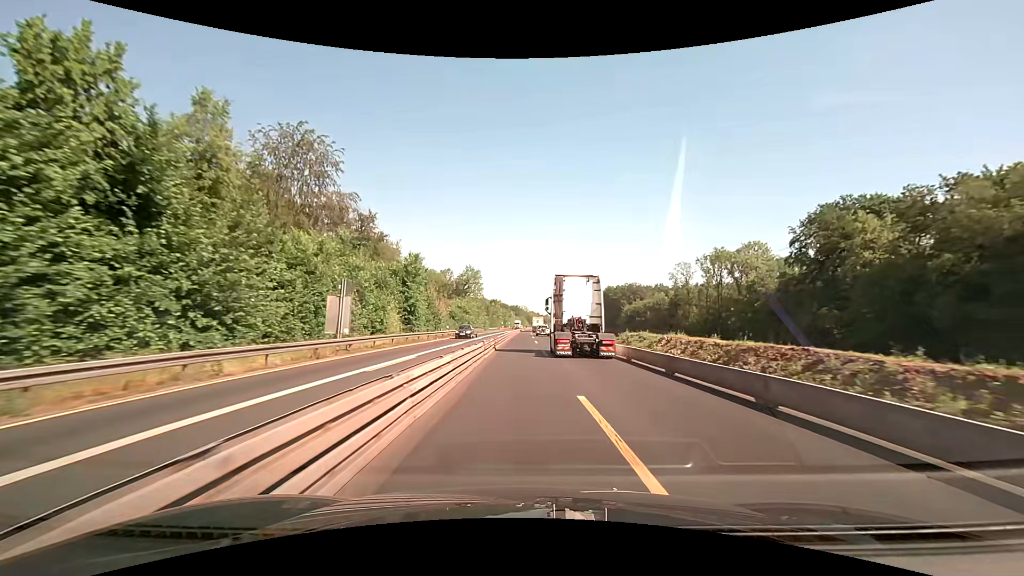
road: motorway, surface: concrete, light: Day
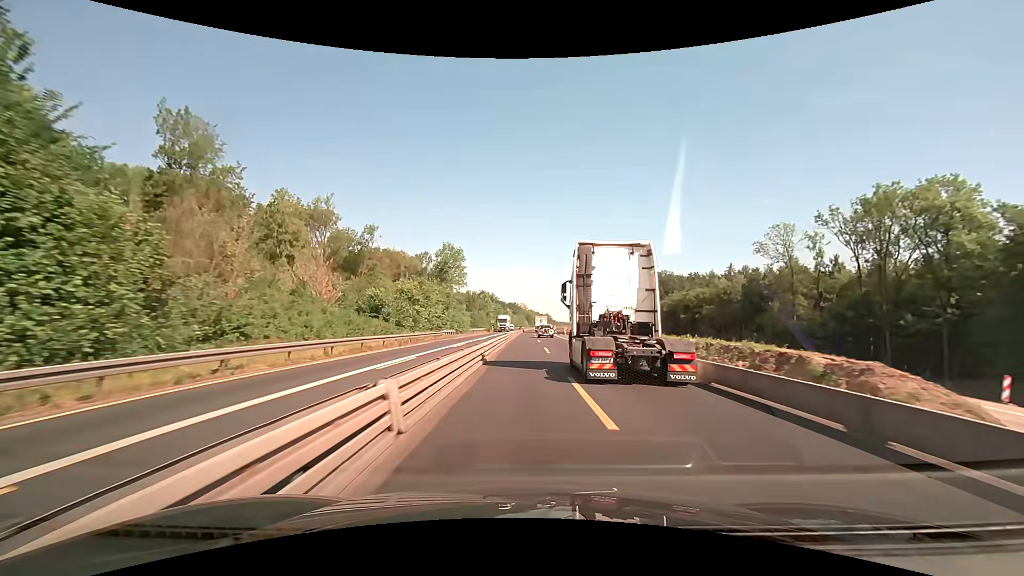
(+0.2, +50.8) m; 0°
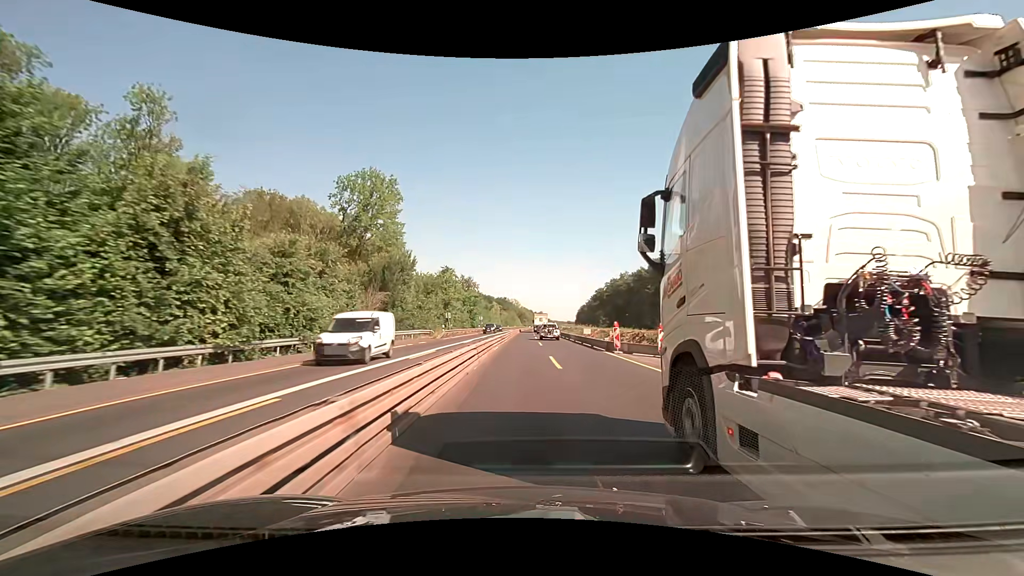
(+0.6, +63.7) m; +1°
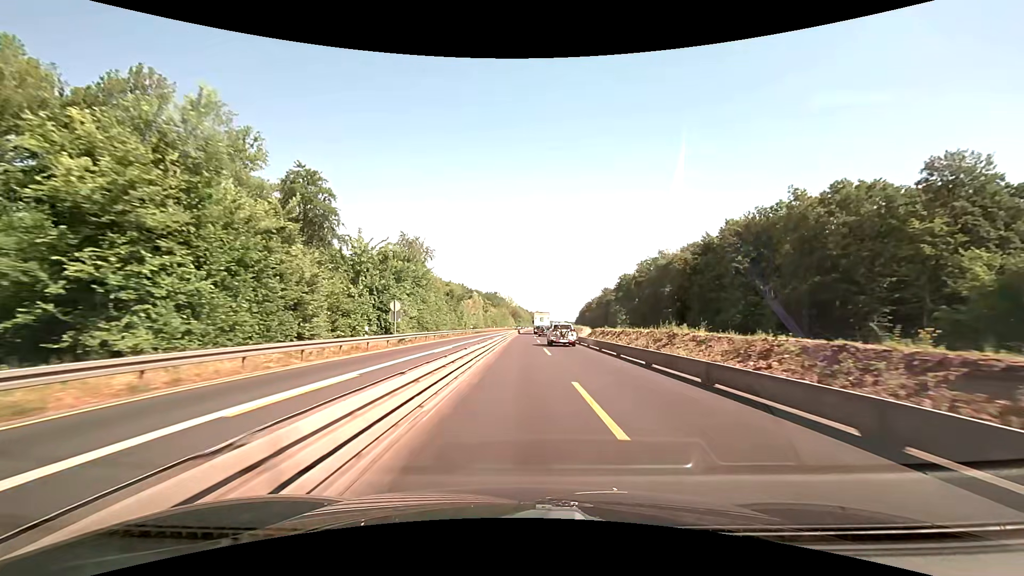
(+0.2, +63.5) m; +1°
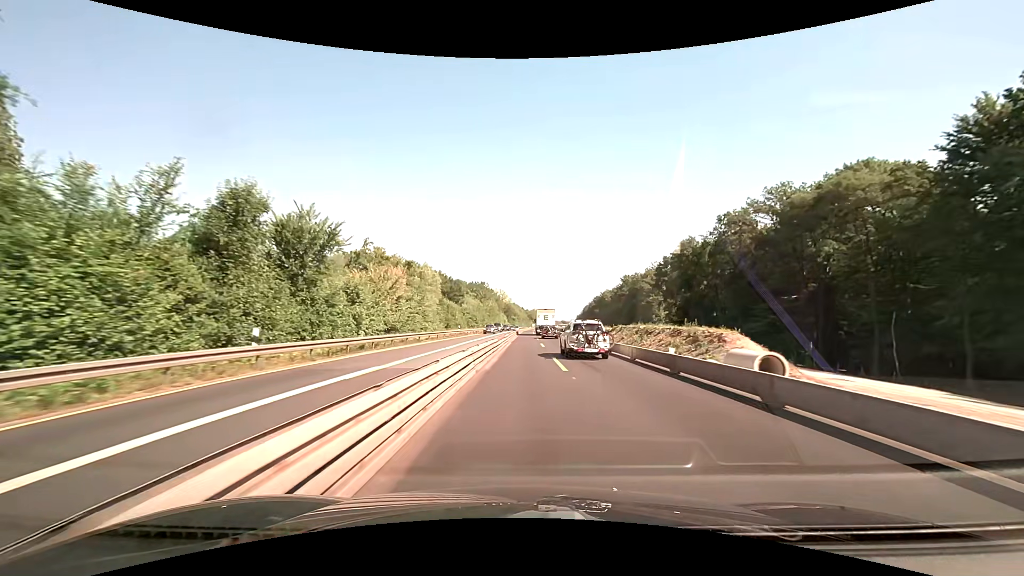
(+0.2, +63.5) m; 0°
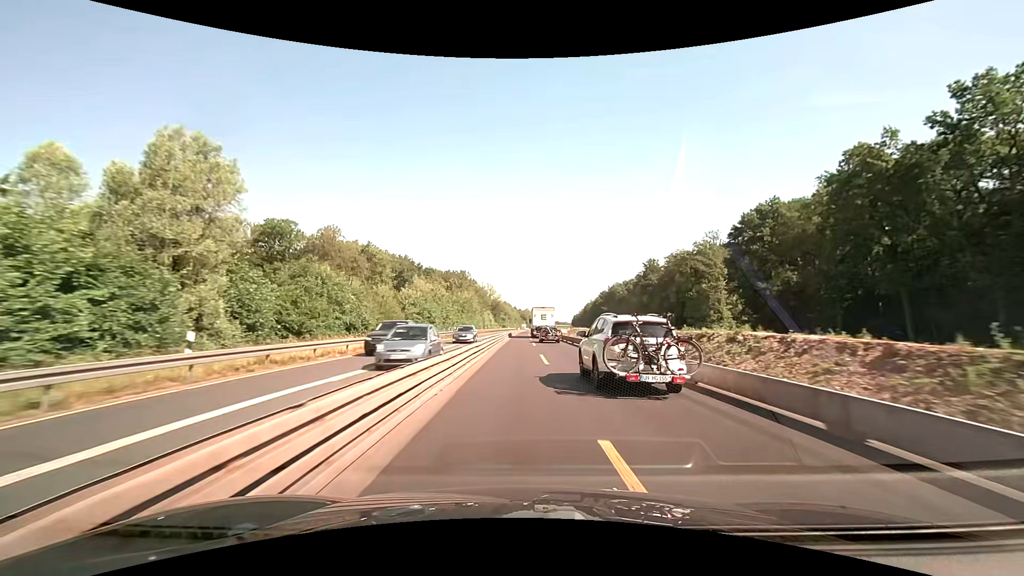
(+0.6, +50.8) m; +1°
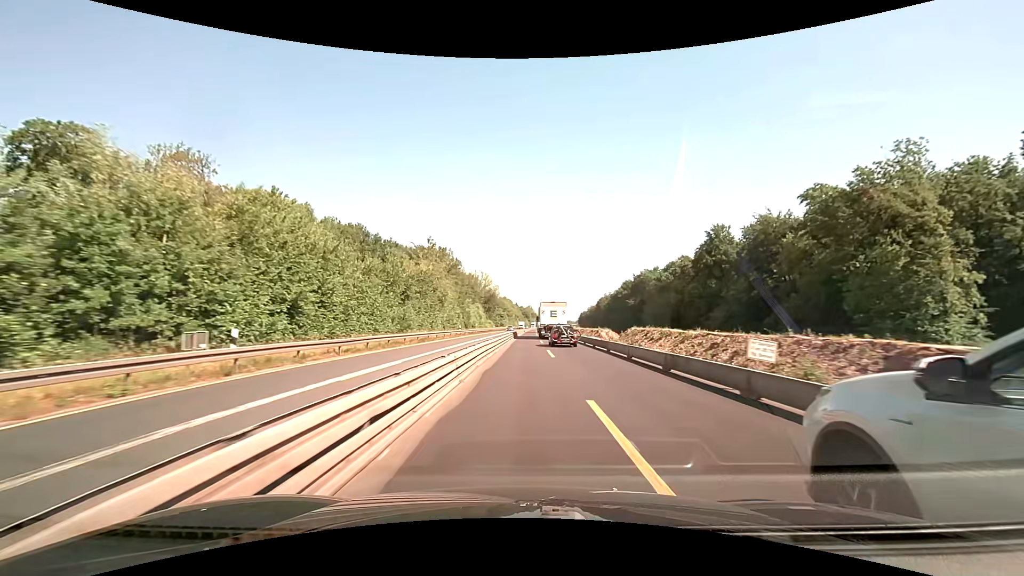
(-0.3, +50.8) m; 0°
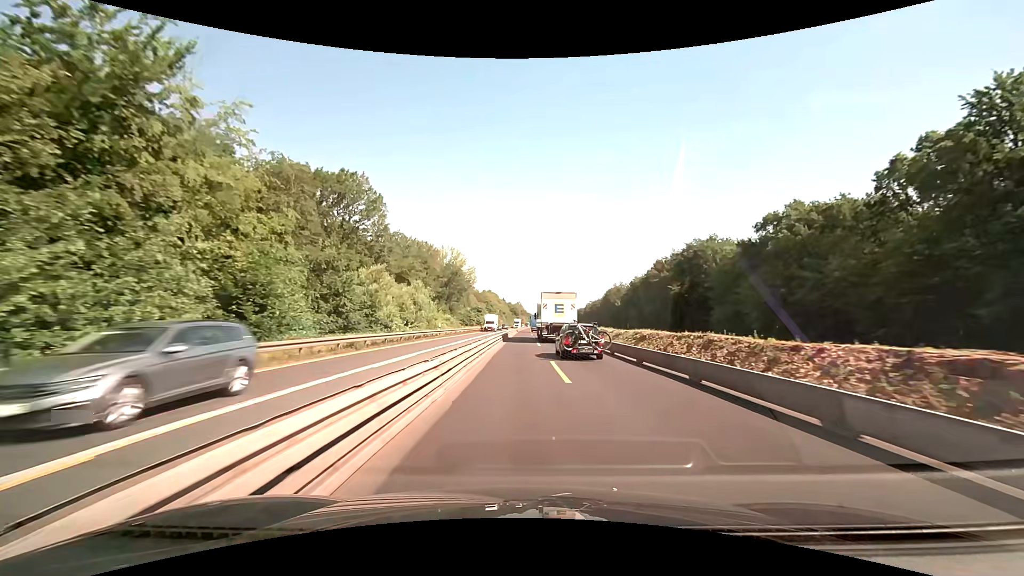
(+0.7, +63.6) m; +1°
(0, +10) (0, +20) (0, +30) (0, +40) (0, +50) (0, +60) (0, +70) (0, +80) (0, +90) (0, +100) m
